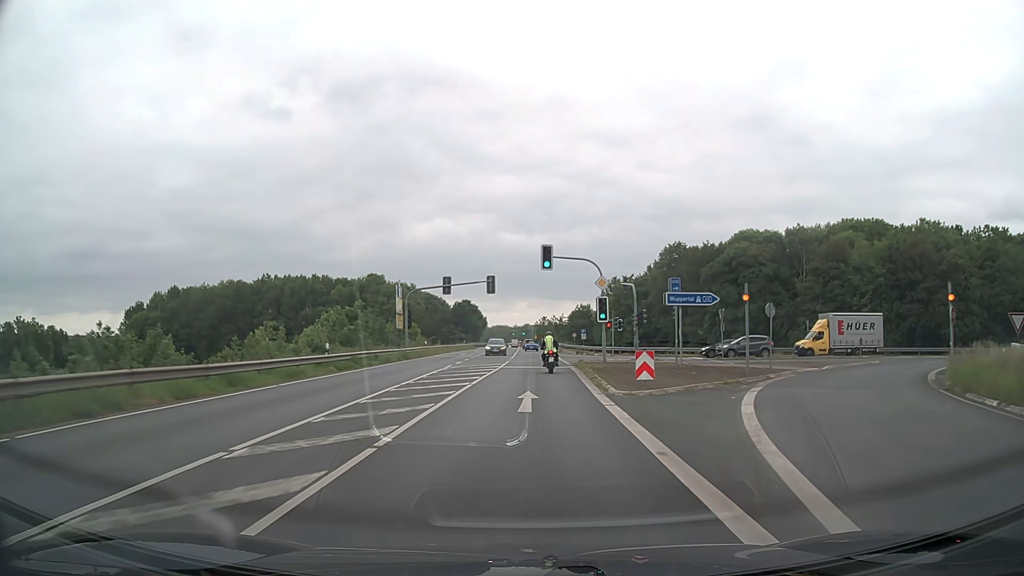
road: secondary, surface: asphalt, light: Day
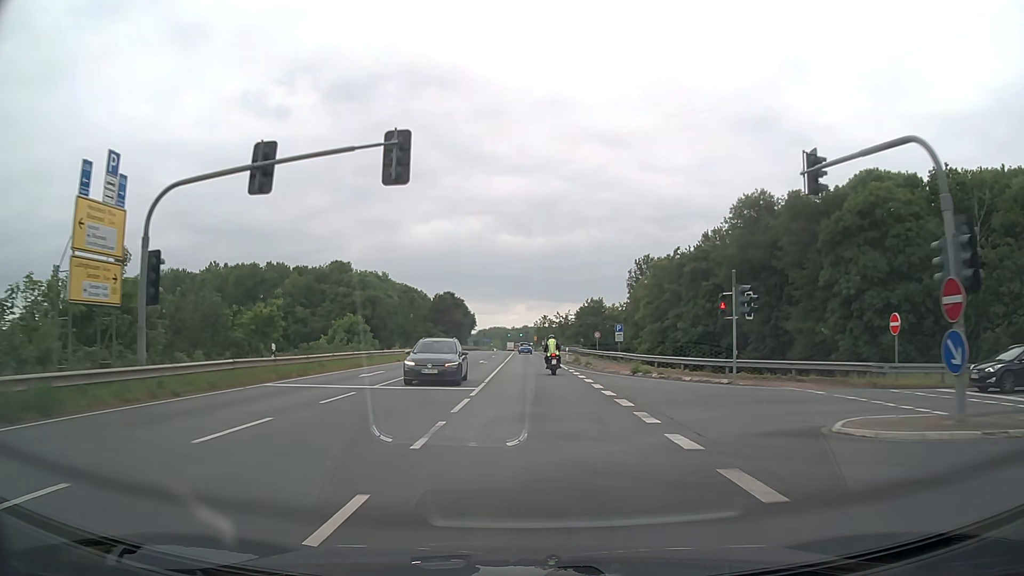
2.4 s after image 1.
(+0.2, +37.0) m; 0°
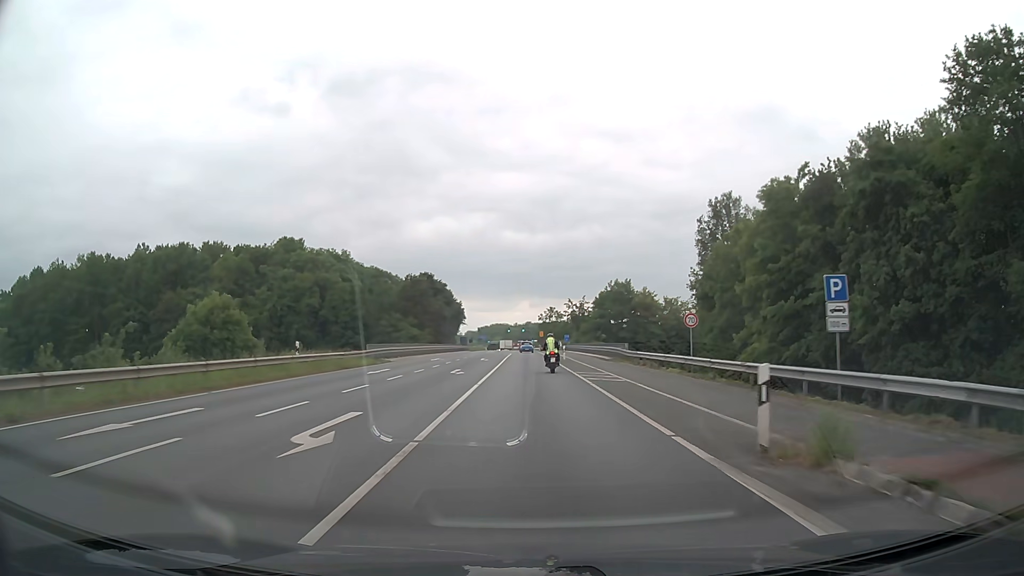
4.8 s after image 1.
(0.0, +37.8) m; 0°
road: primary
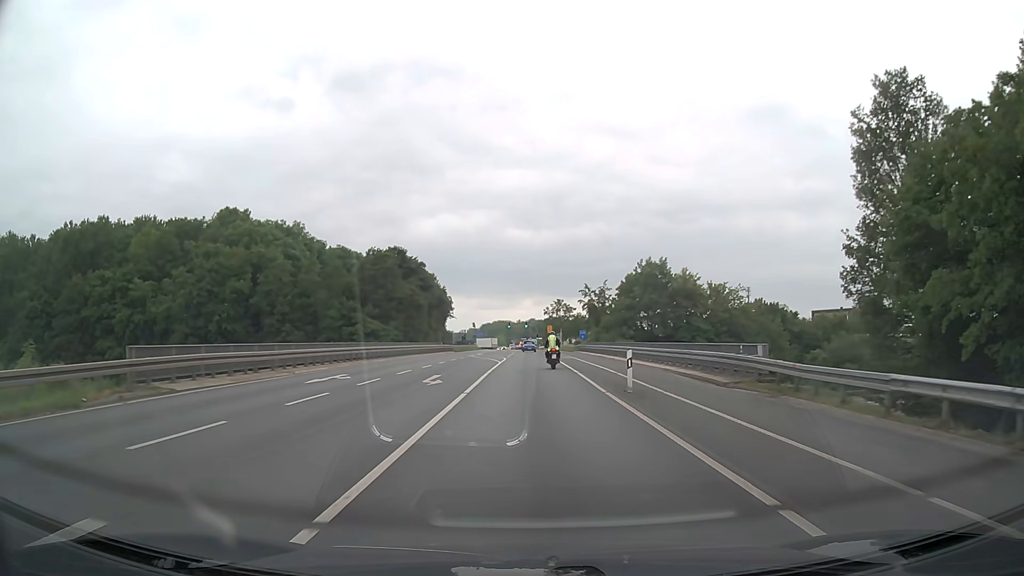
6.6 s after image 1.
(-0.1, +28.3) m; 0°
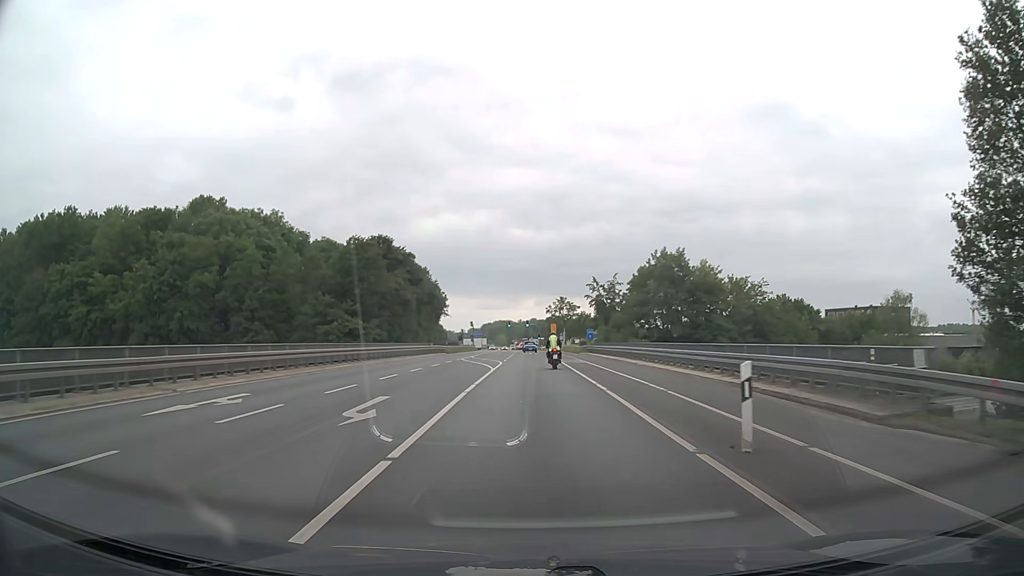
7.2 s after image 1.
(0.0, +9.4) m; 0°
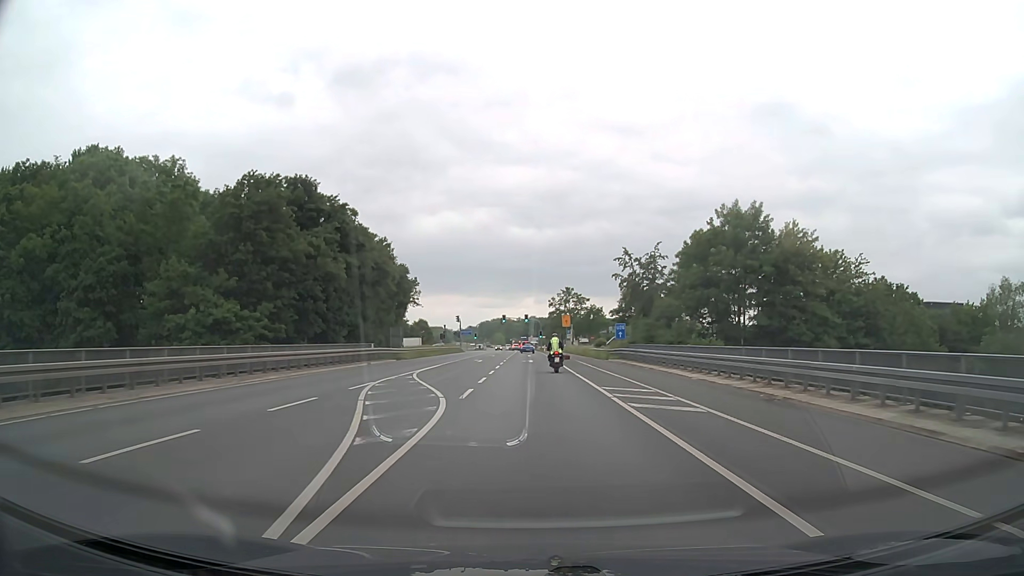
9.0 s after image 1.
(0.0, +27.8) m; 0°
